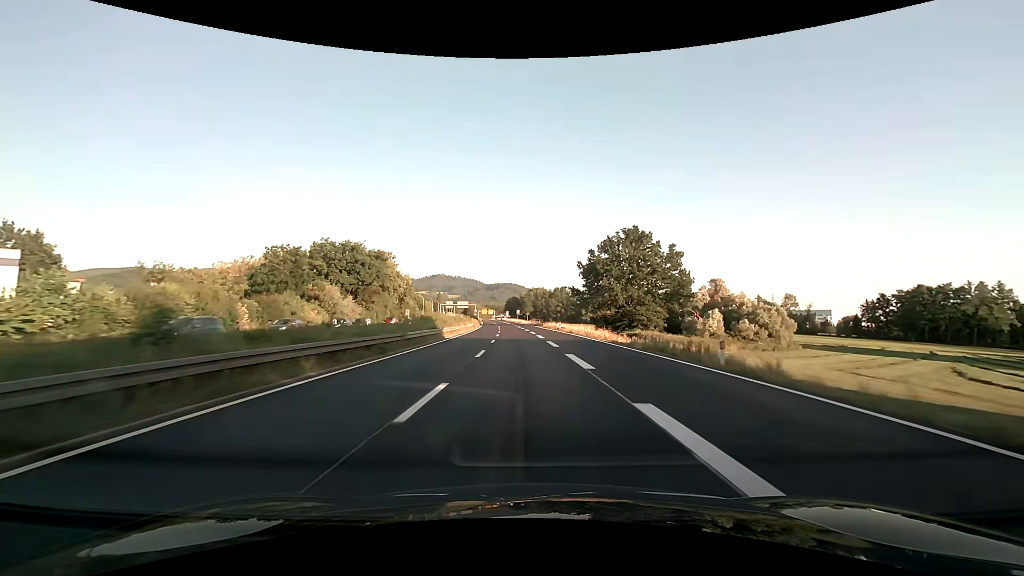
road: trunk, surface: asphalt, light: Day
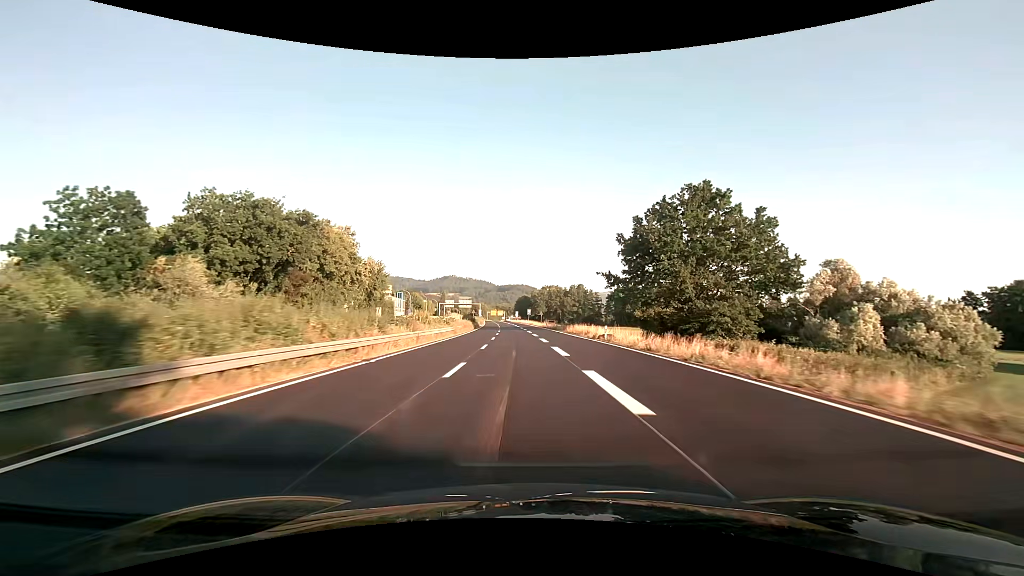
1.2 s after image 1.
(-0.4, +30.8) m; -1°
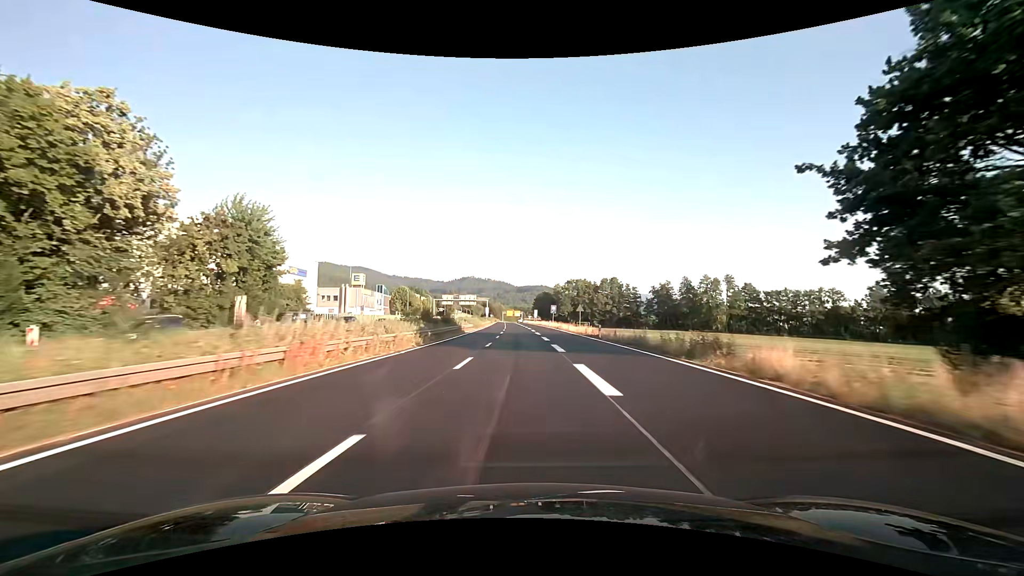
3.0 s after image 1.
(-0.9, +46.1) m; -2°
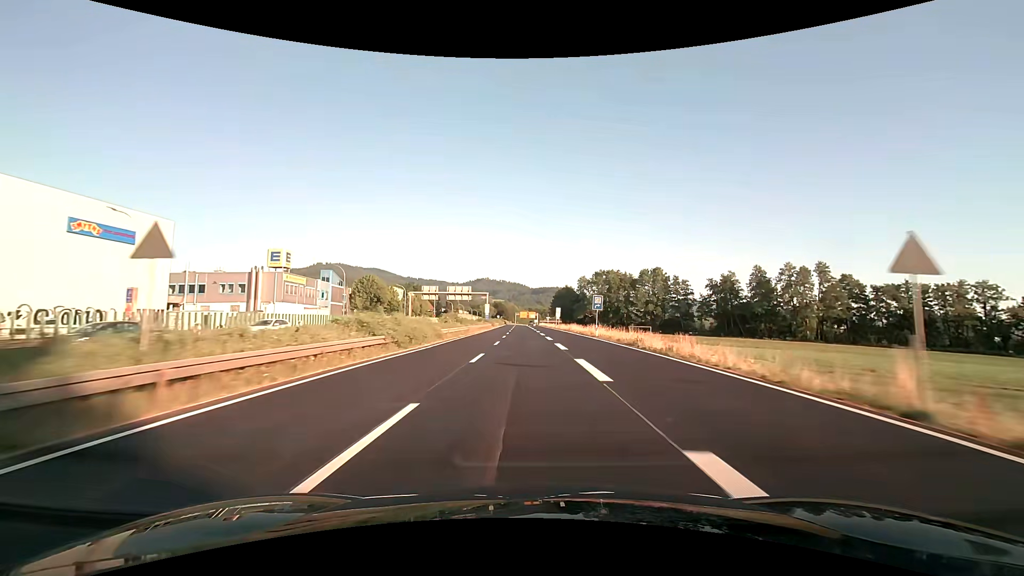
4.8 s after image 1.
(-0.7, +45.9) m; -2°
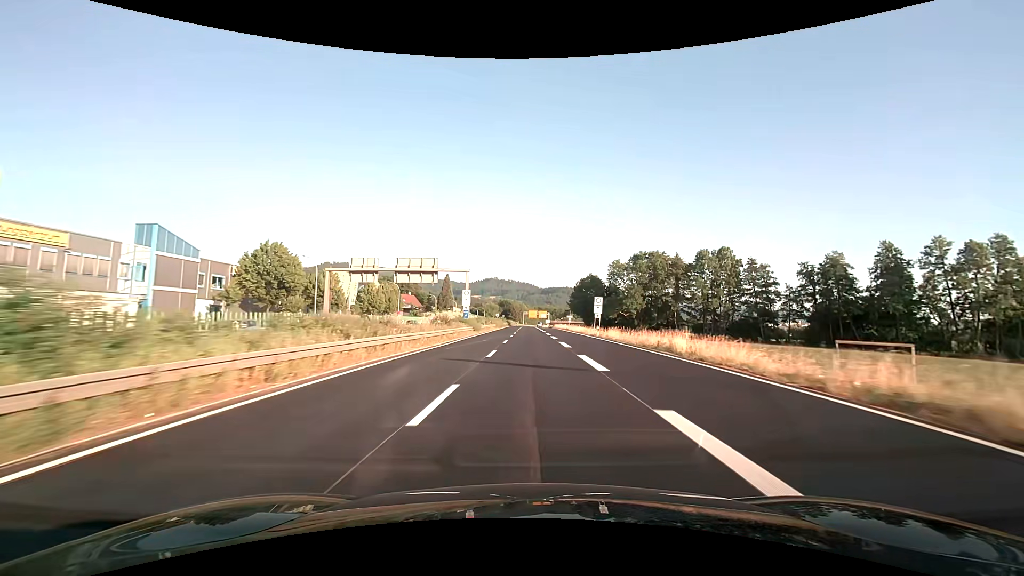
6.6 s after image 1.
(-0.5, +45.6) m; -1°
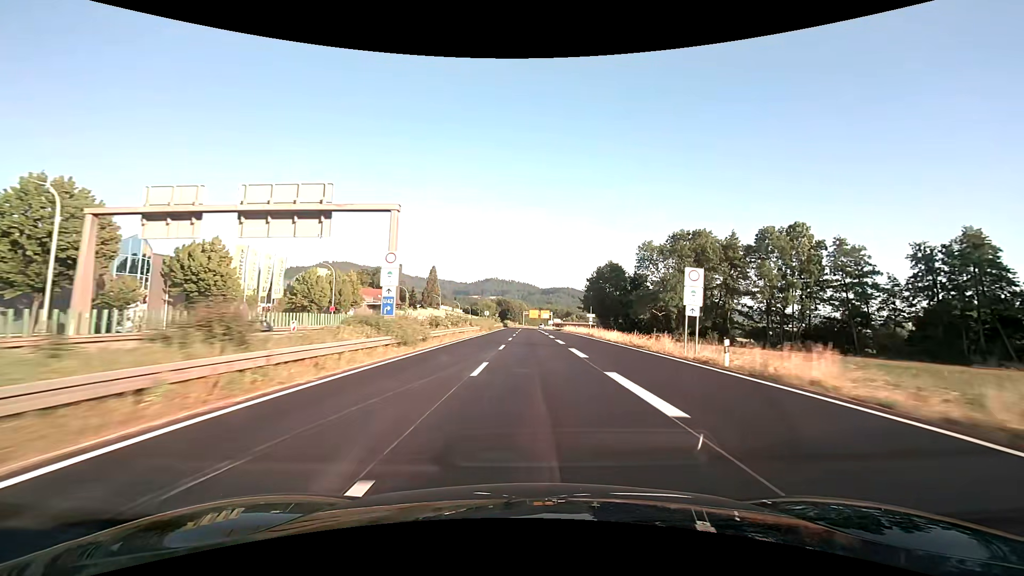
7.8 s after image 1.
(-0.1, +30.2) m; 0°
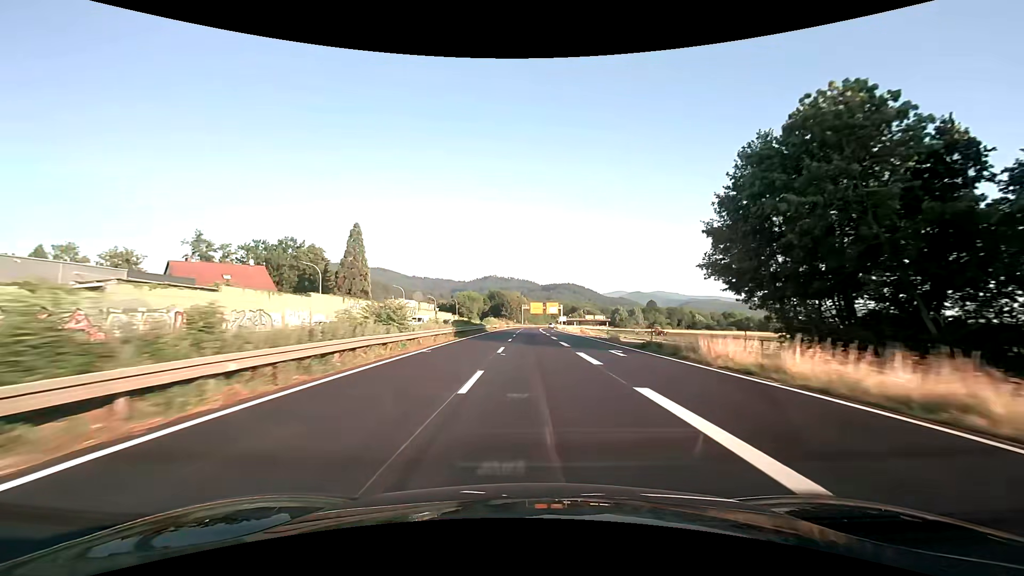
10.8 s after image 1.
(0.0, +75.0) m; 0°
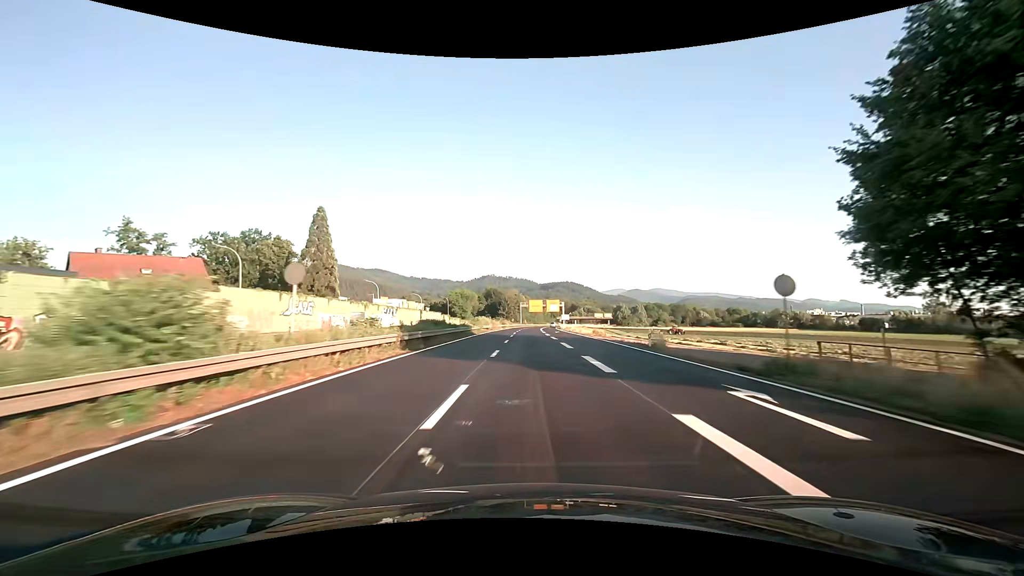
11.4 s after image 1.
(0.0, +14.9) m; 0°
(0, +10) (0, +20) (0, +30) (0, +40) (0, +50) (0, +60) (0, +70) (0, +80) (0, +90) (+1, +100) m
